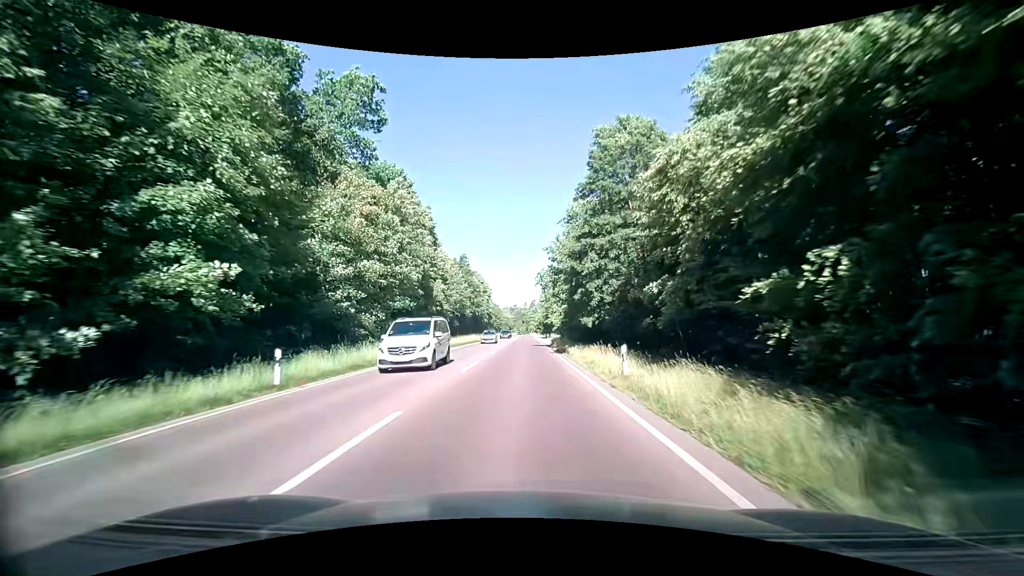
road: secondary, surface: asphalt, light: Day
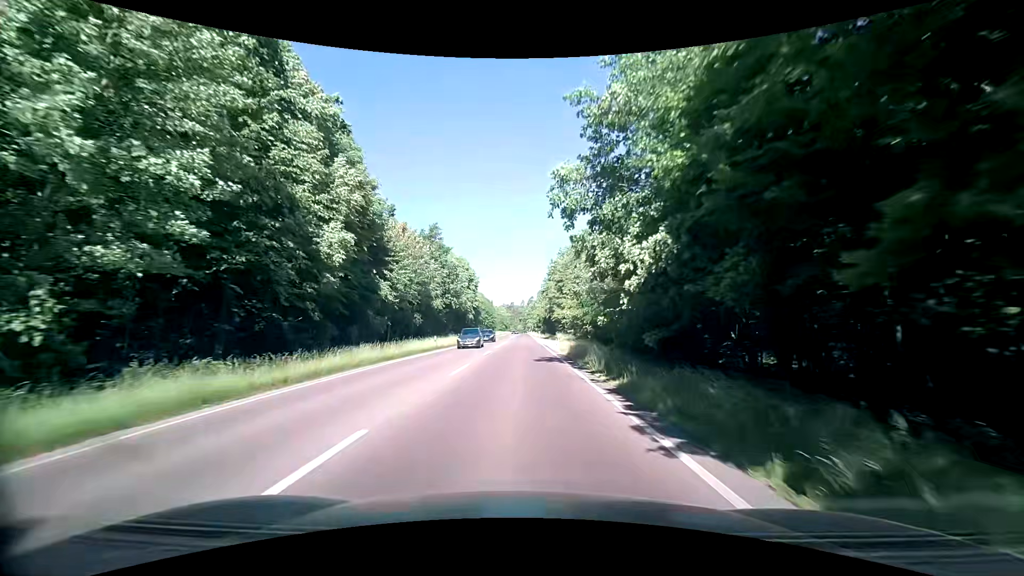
(-0.1, +25.6) m; 0°
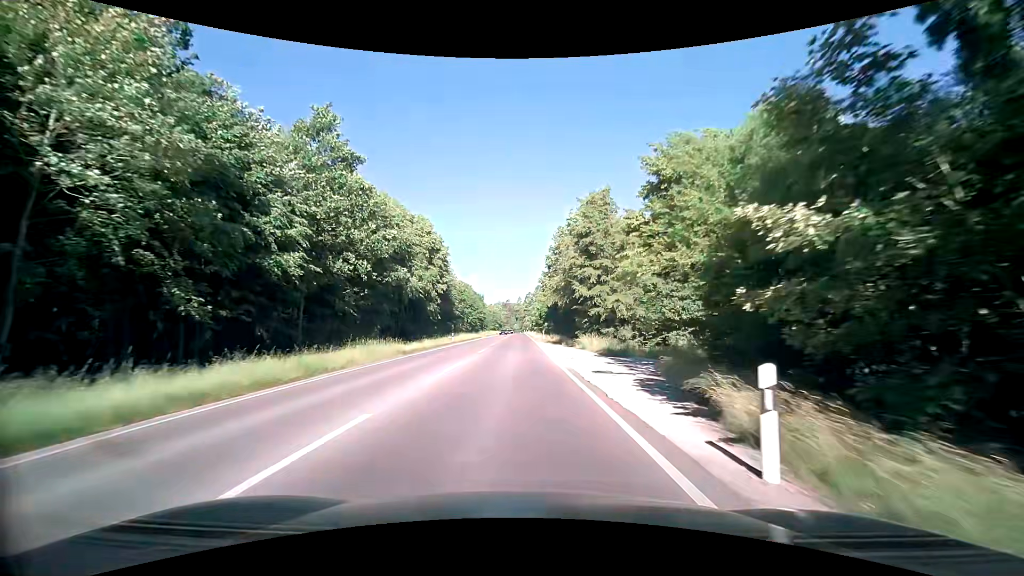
(+0.1, +34.8) m; +1°
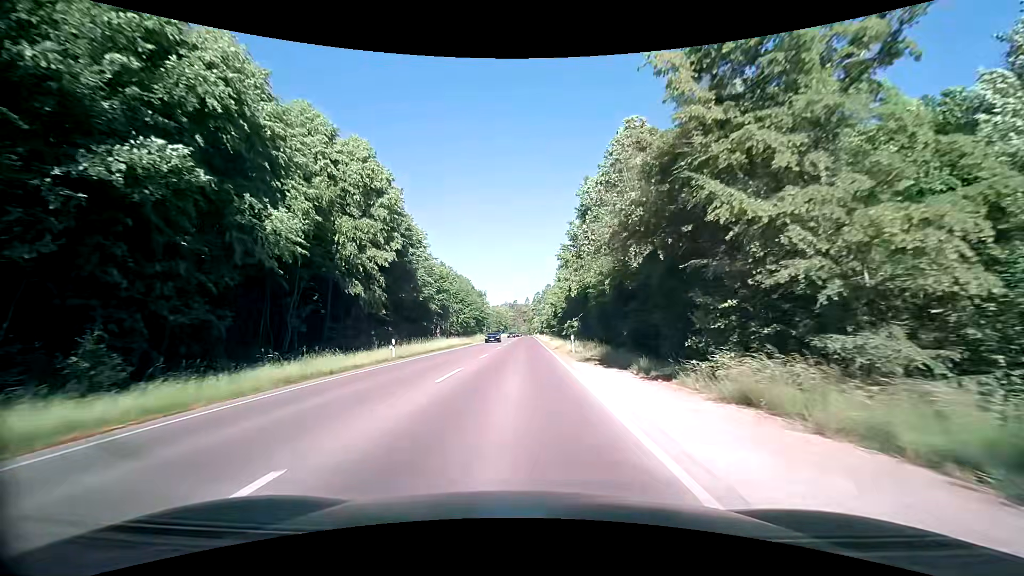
(-0.4, +26.8) m; -1°
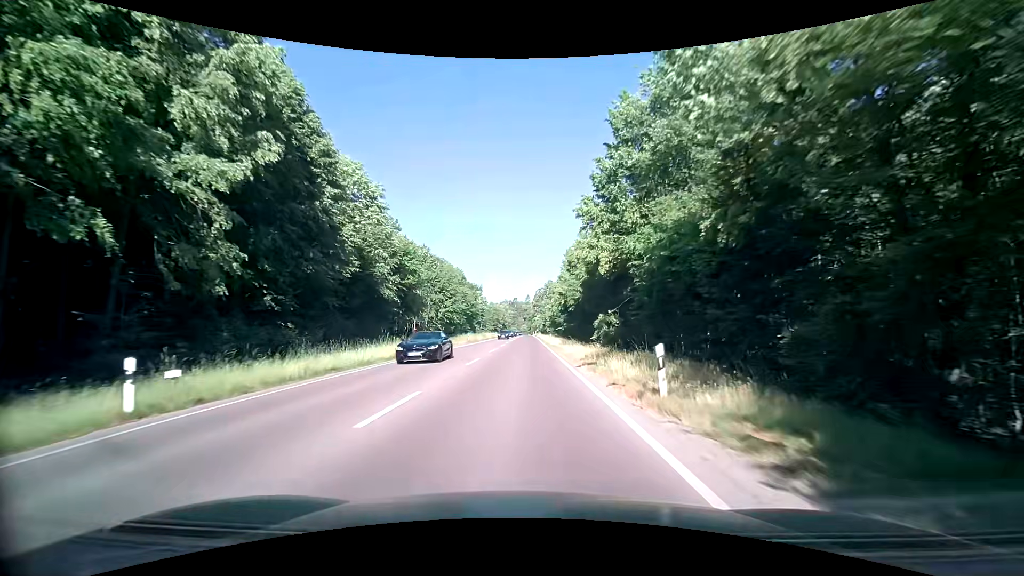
(0.0, +18.2) m; 0°
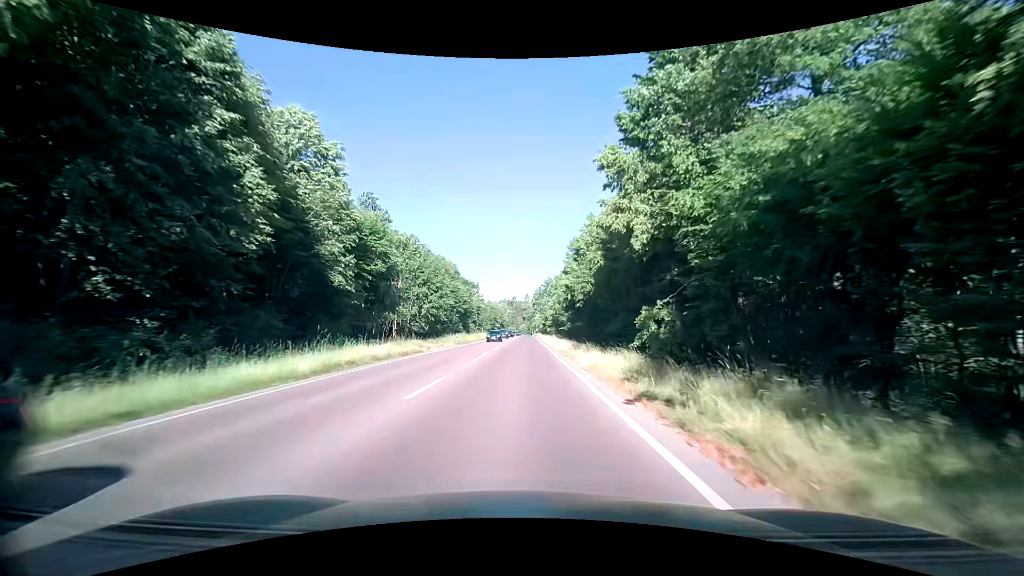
(0.0, +9.2) m; 0°
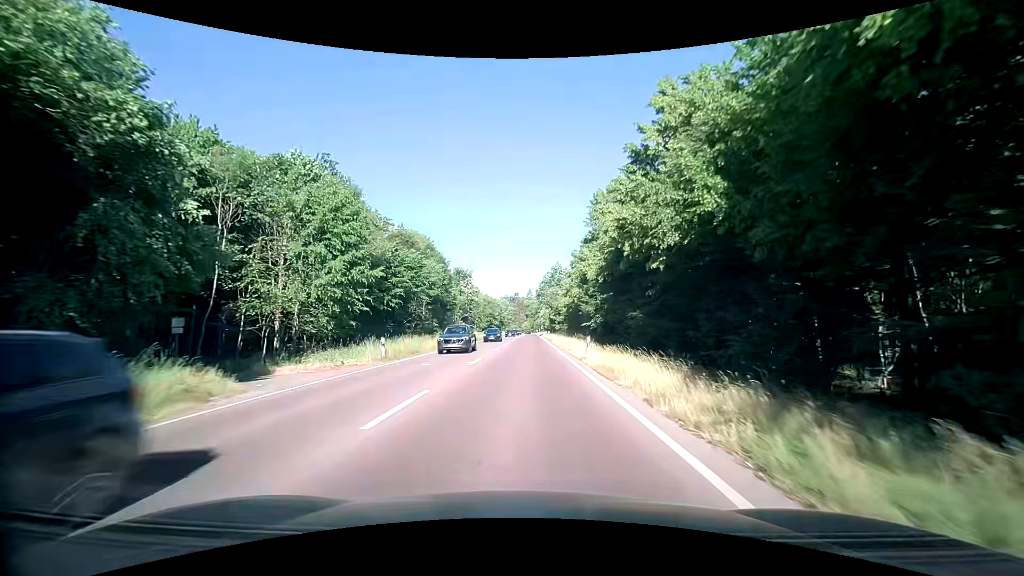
(0.0, +26.8) m; 0°
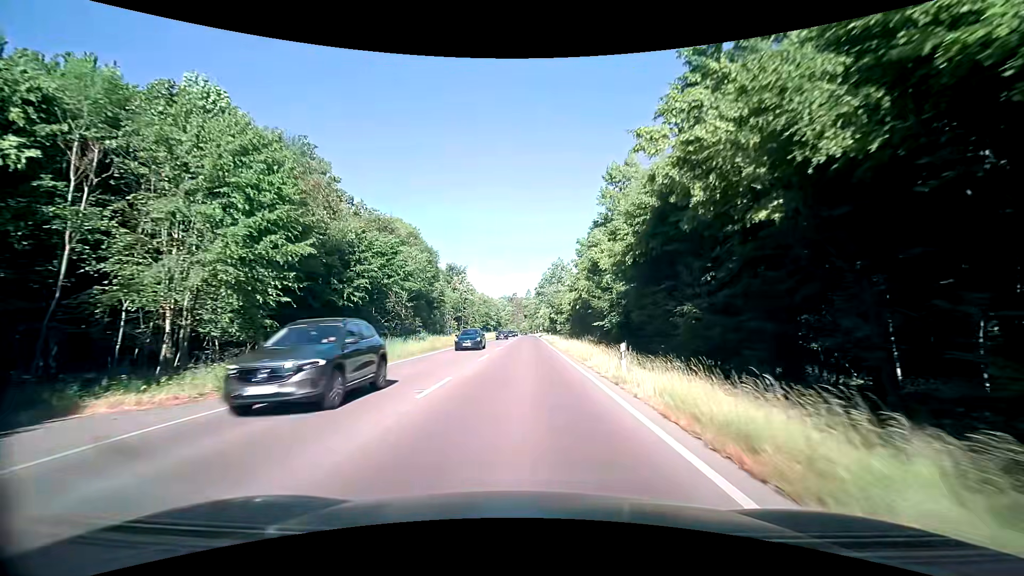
(0.0, +8.8) m; 0°
(0, +10) (0, +20) (0, +30) (0, +40) (0, +50) (+1, +60) (+1, +70) (+1, +80) (+1, +90) (+1, +100) m
